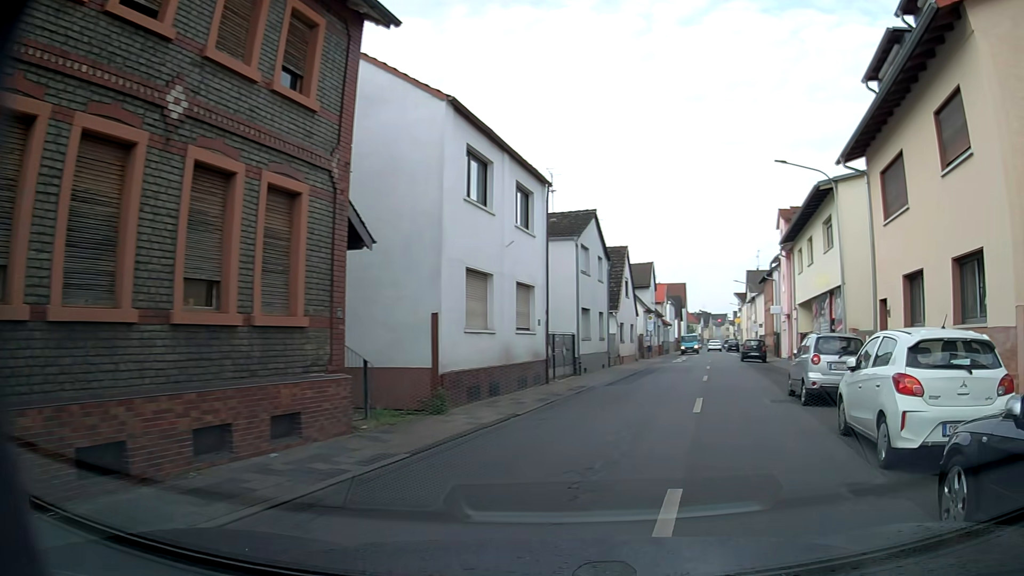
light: Day
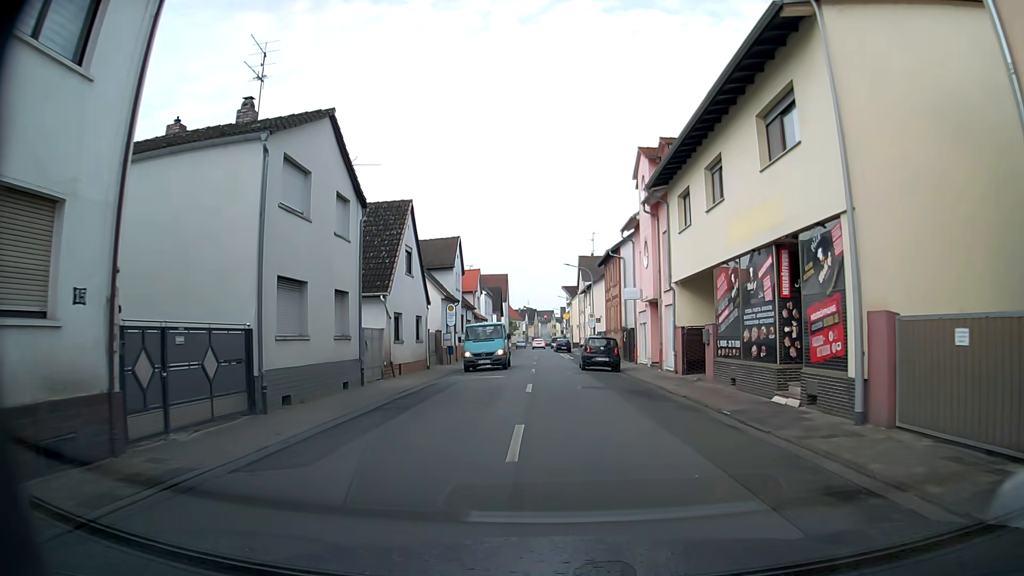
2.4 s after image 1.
(+2.3, +14.5) m; +14°
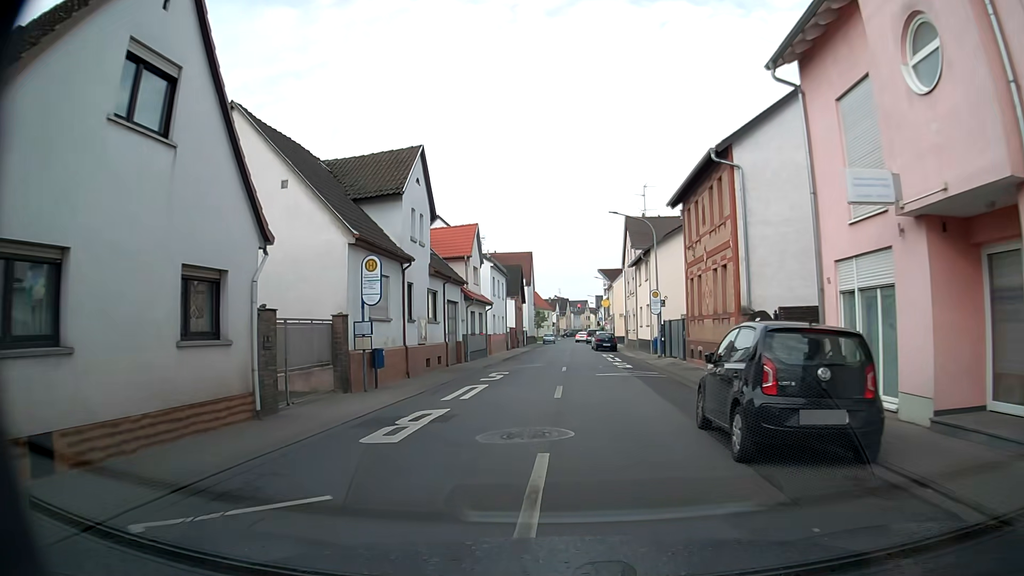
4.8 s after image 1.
(-1.1, +21.5) m; -4°
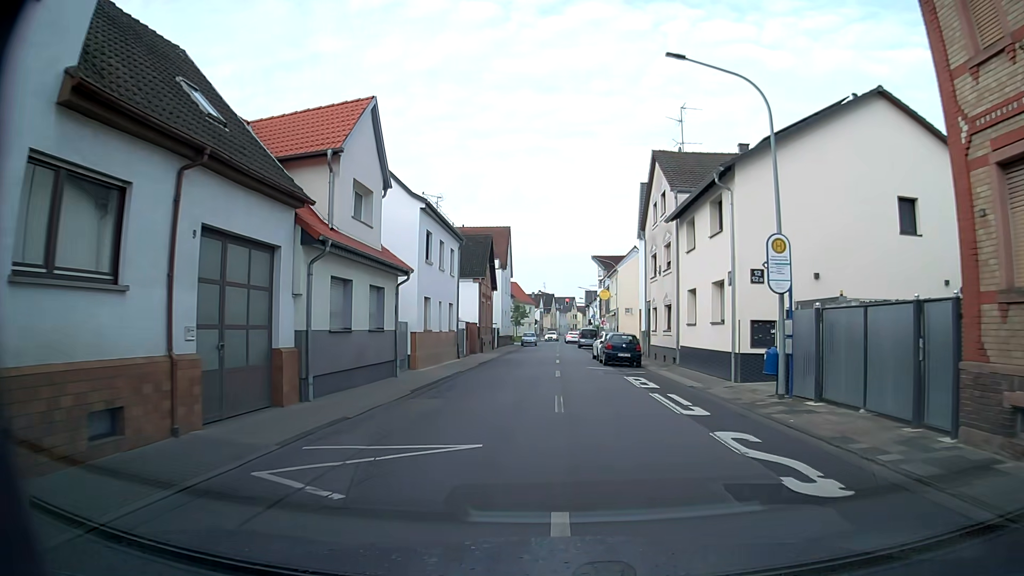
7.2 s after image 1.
(-0.1, +20.8) m; 0°
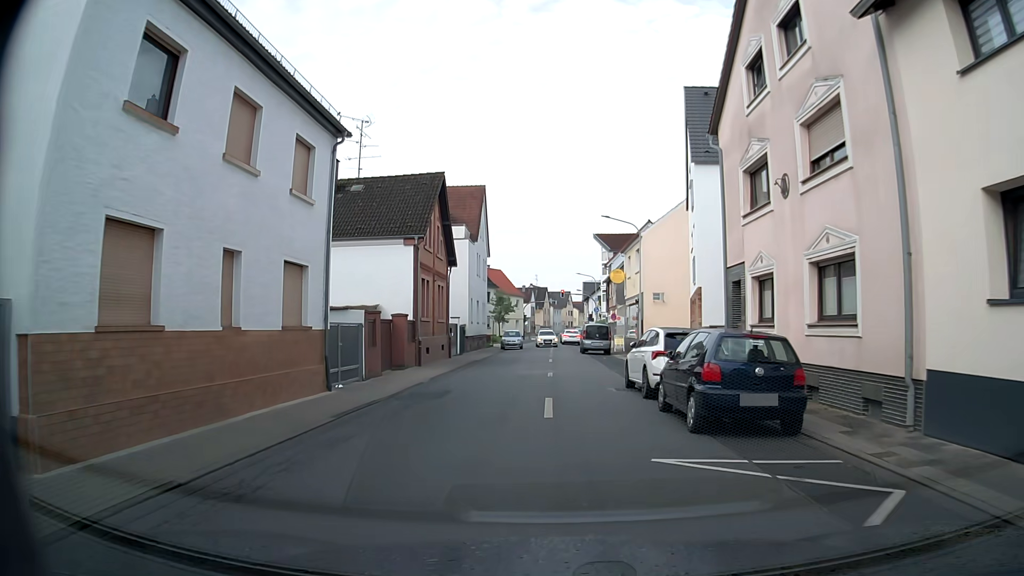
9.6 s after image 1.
(+0.2, +19.4) m; 0°
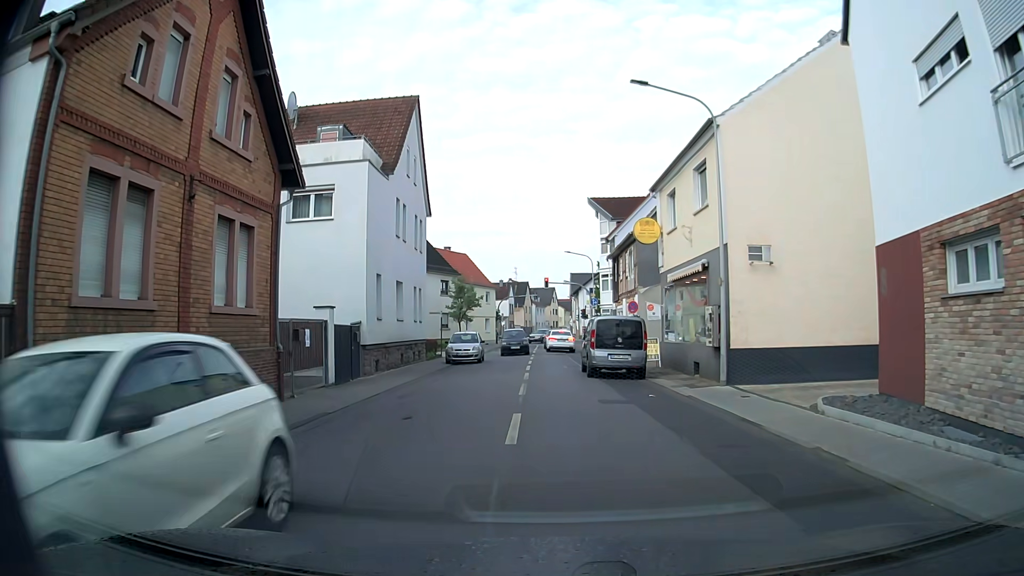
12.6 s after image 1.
(+0.3, +20.5) m; +3°
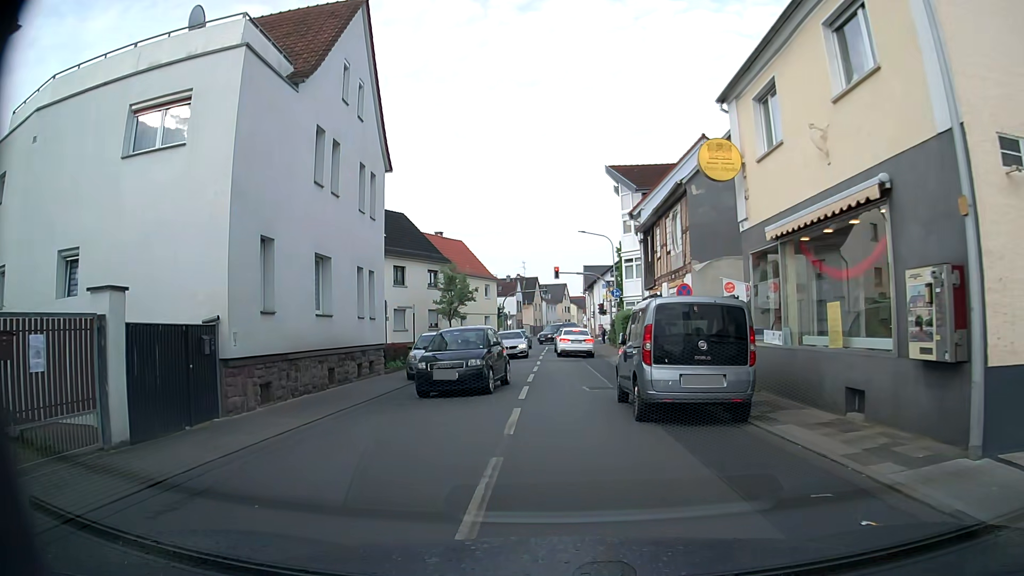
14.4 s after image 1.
(-0.2, +10.2) m; -2°
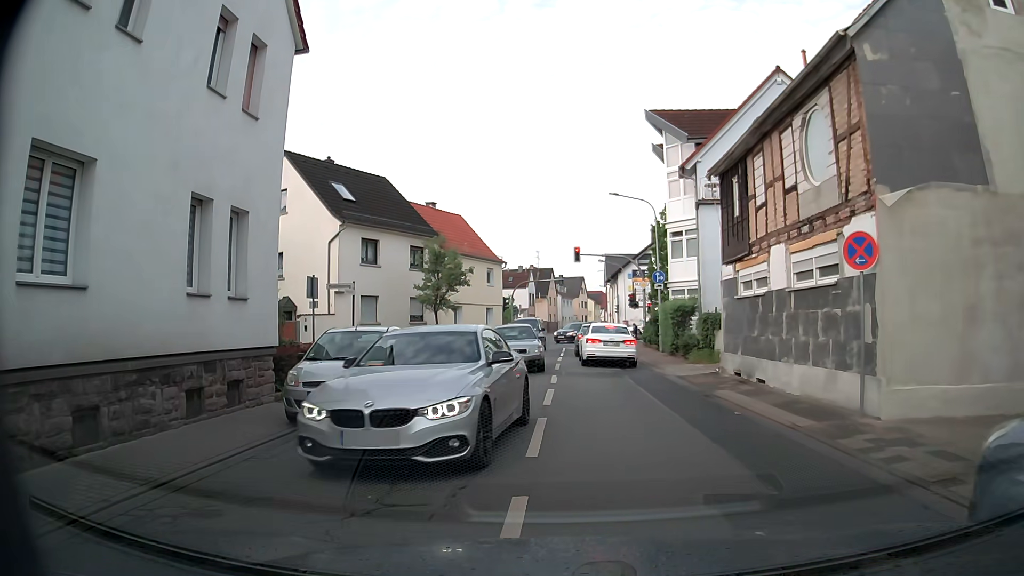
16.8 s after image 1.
(-0.3, +11.0) m; 0°
